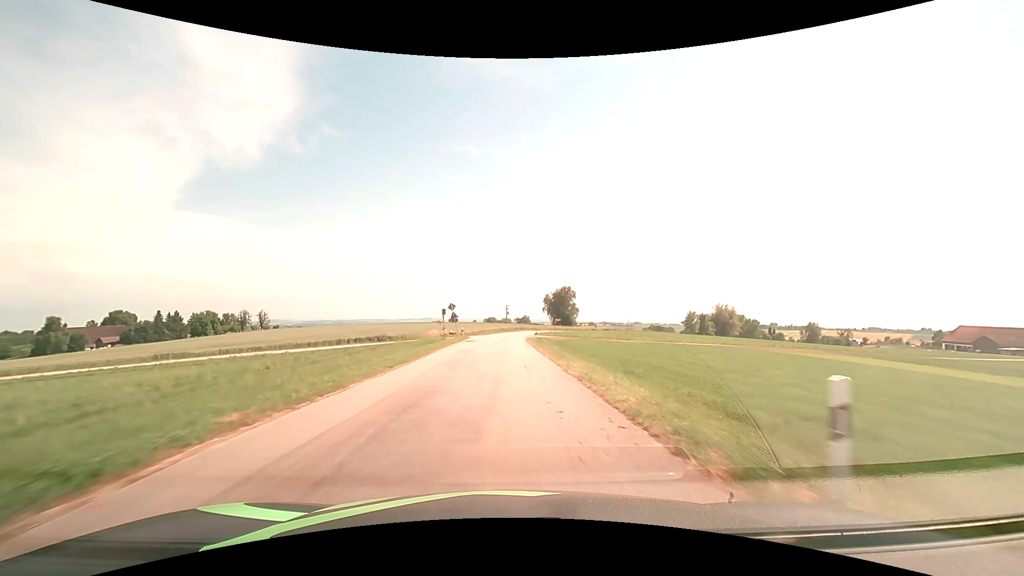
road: tertiary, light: Day
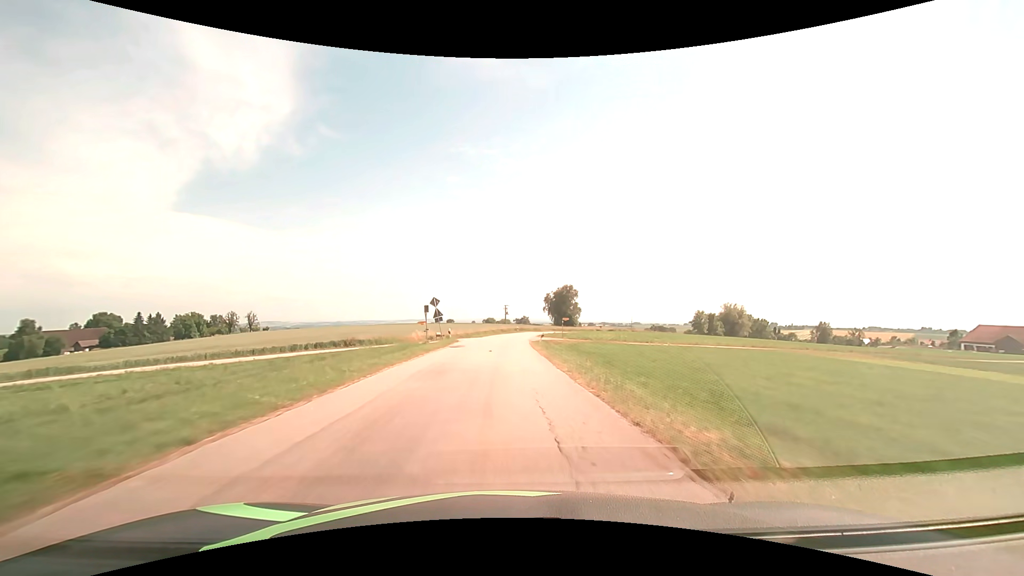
(0.0, +10.7) m; 0°
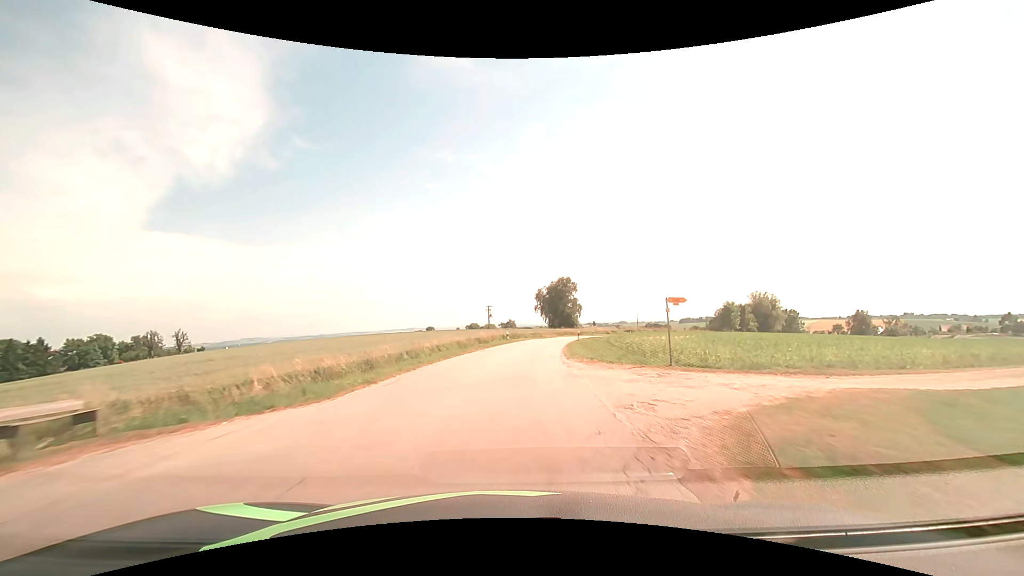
(+0.4, +42.9) m; +2°
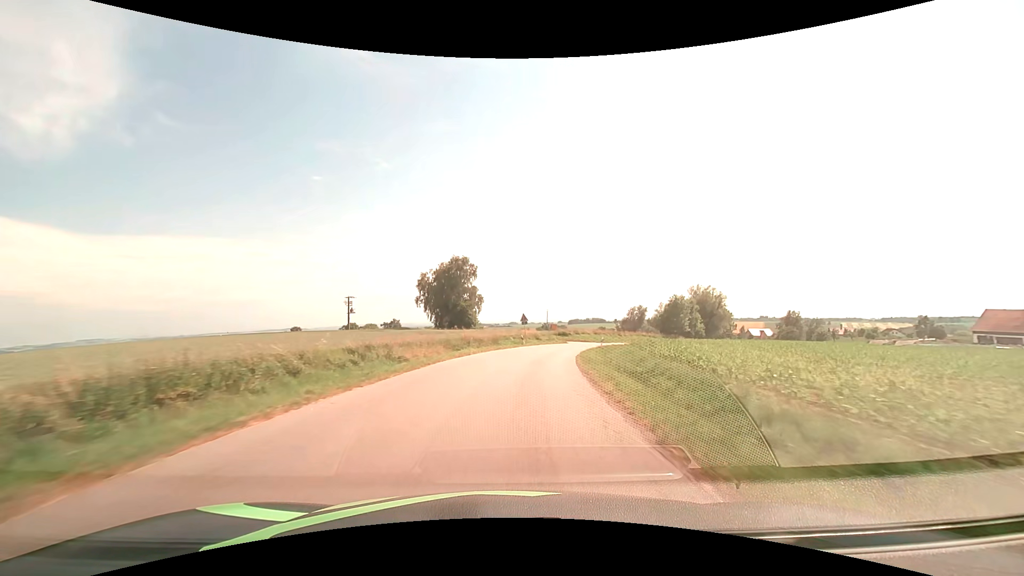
(+5.1, +53.2) m; +12°
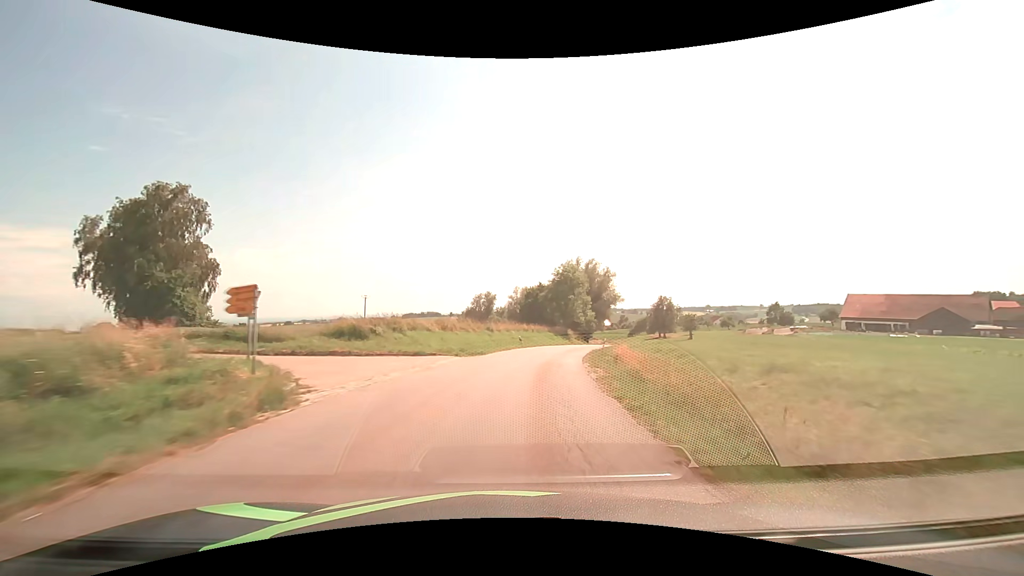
(+7.8, +53.2) m; +19°
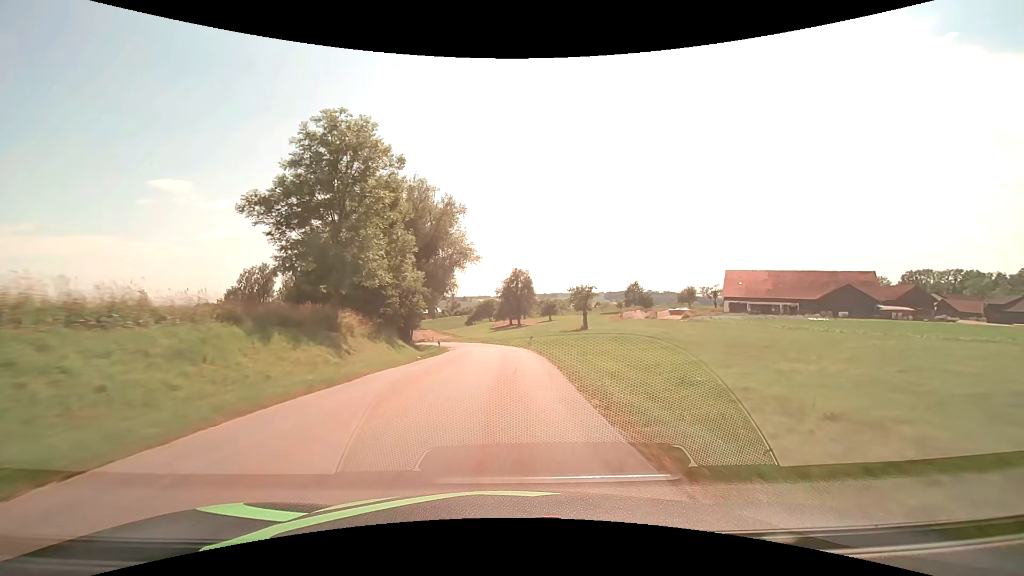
(+9.0, +53.0) m; +19°
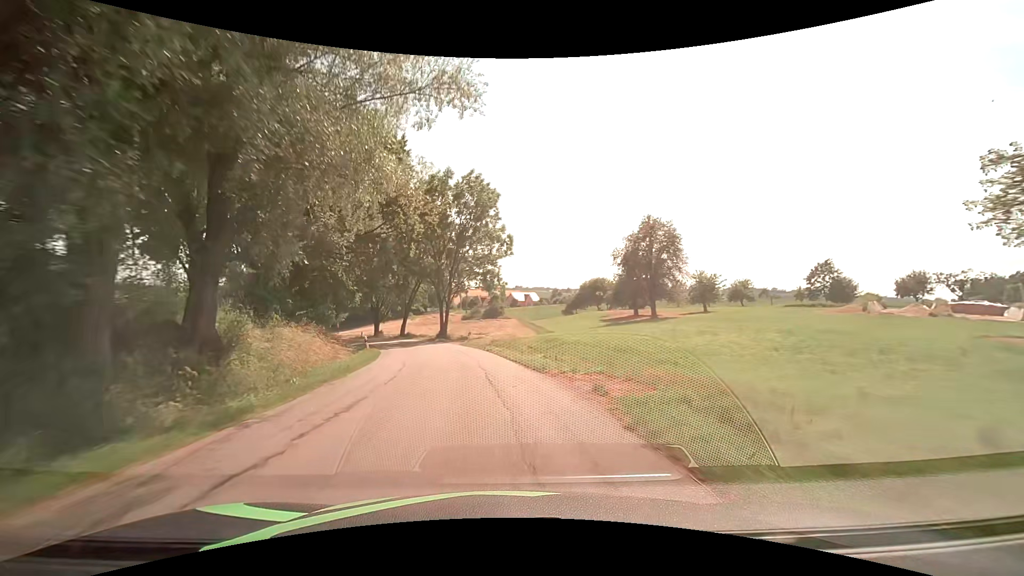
(-1.9, +51.2) m; -11°
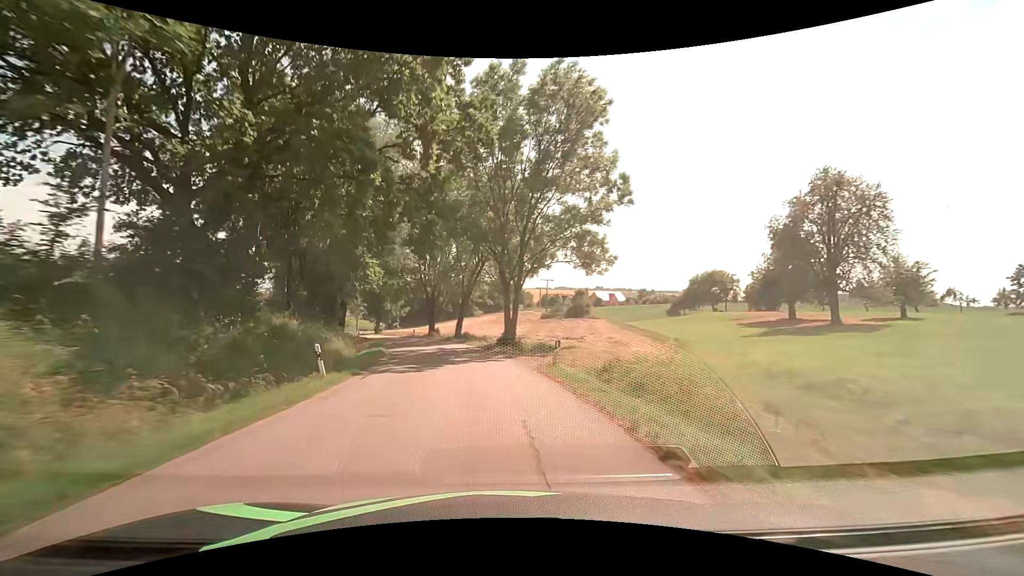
(-1.8, +20.2) m; -9°
(0, +10) (-2, +20) (-3, +30) (-6, +39) (-8, +49) (-12, +58) (-16, +68) (-20, +77) (-25, +86) (-29, +95) m
